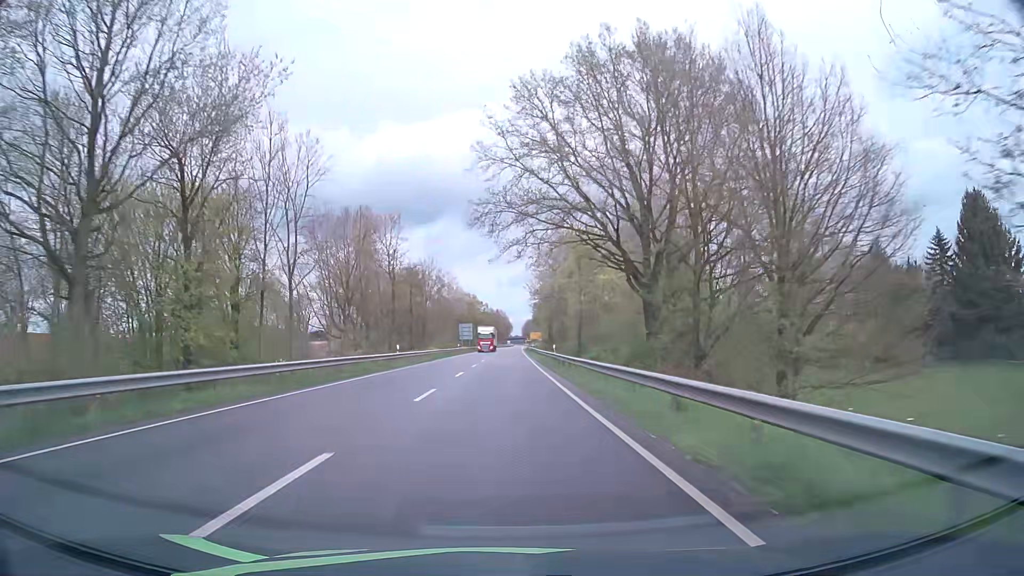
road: primary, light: Day
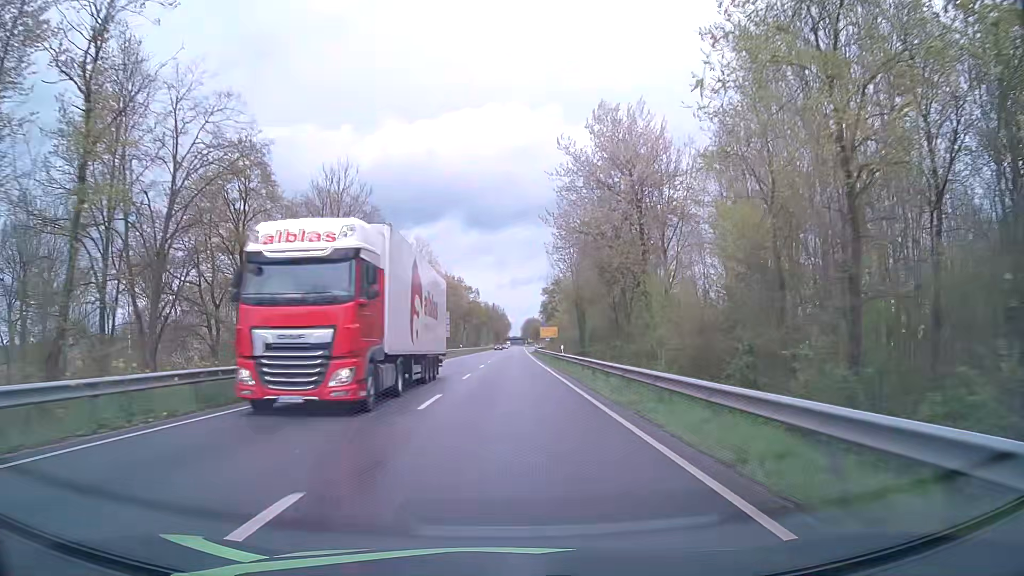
(0.0, +50.2) m; 0°
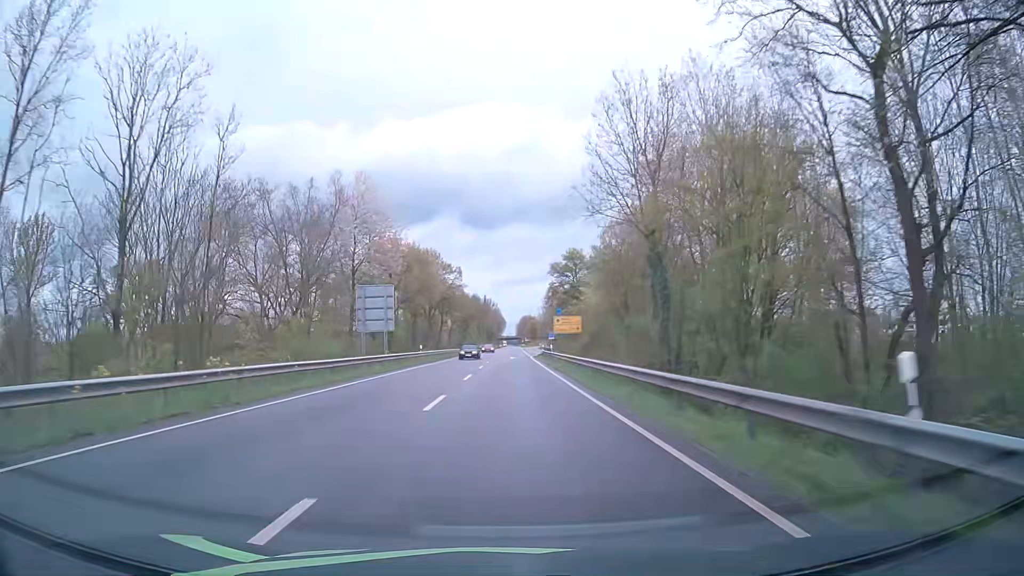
(+0.1, +37.5) m; 0°
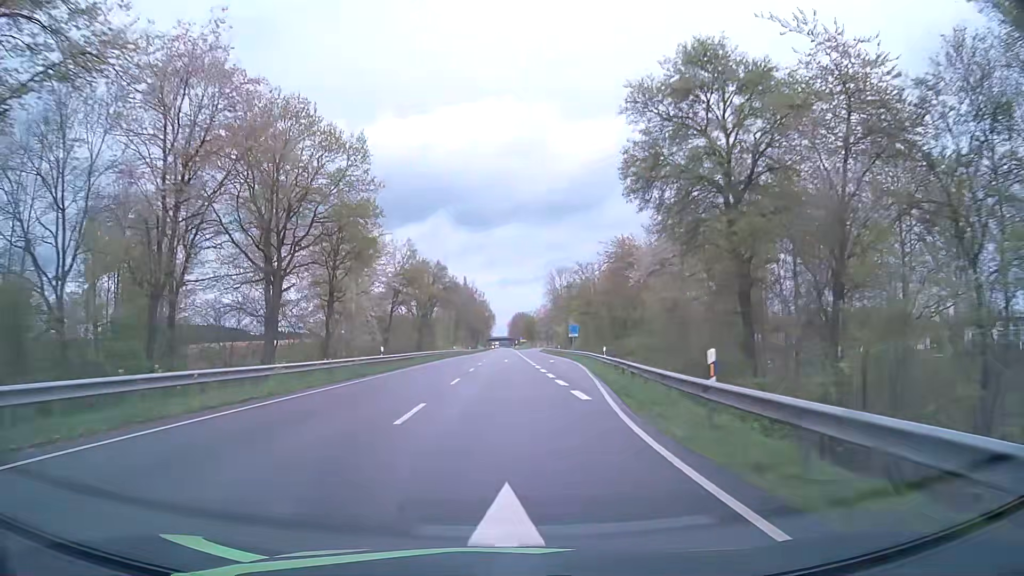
(+0.6, +62.4) m; +1°
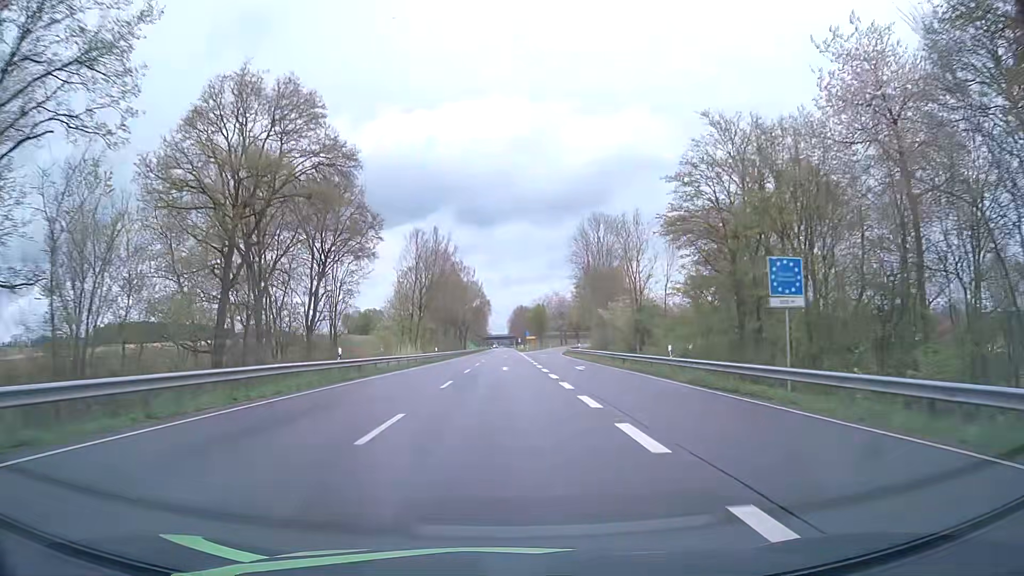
(+0.1, +62.5) m; 0°
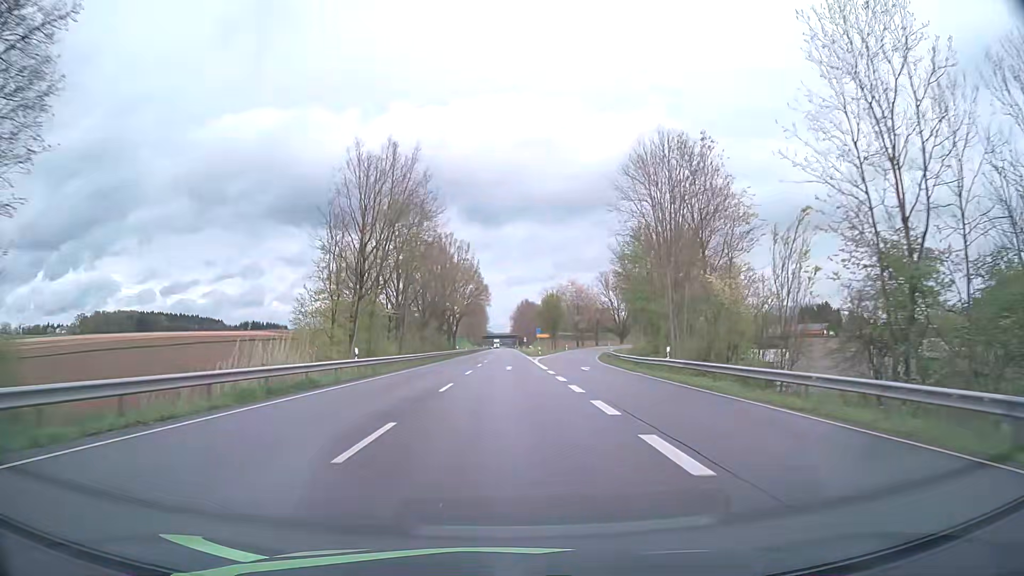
(-0.2, +37.6) m; 0°
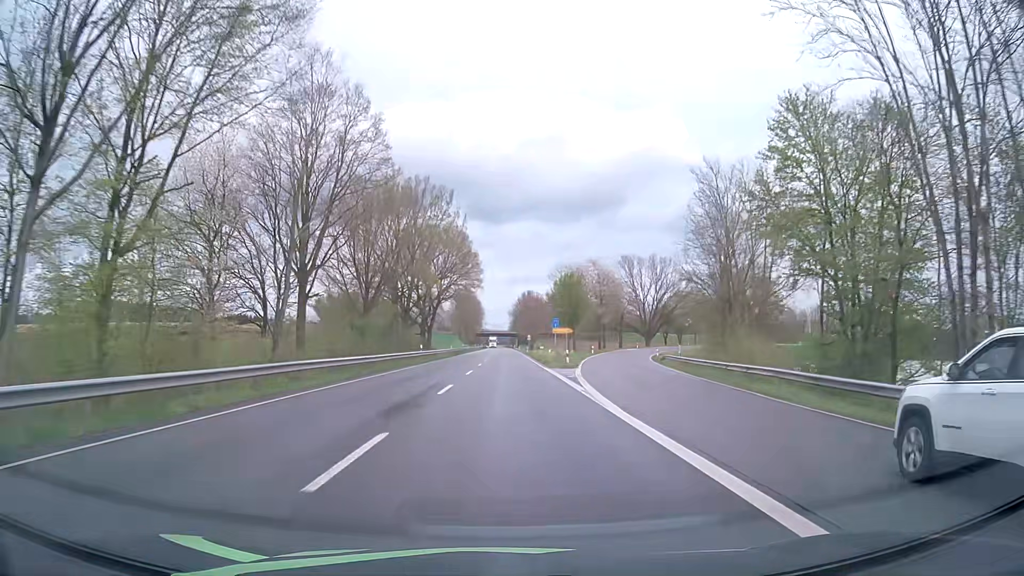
(-0.2, +37.6) m; 0°
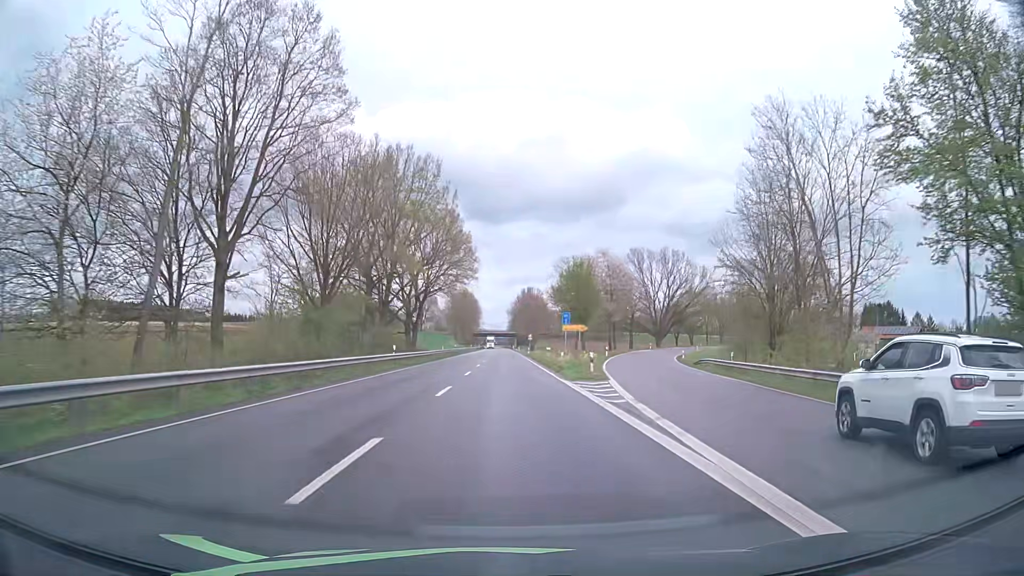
(0.0, +12.5) m; 0°
(0, +10) (0, +20) (0, +30) (0, +40) (0, +50) (0, +60) (0, +70) (0, +80) (0, +90) (0, +100) m
